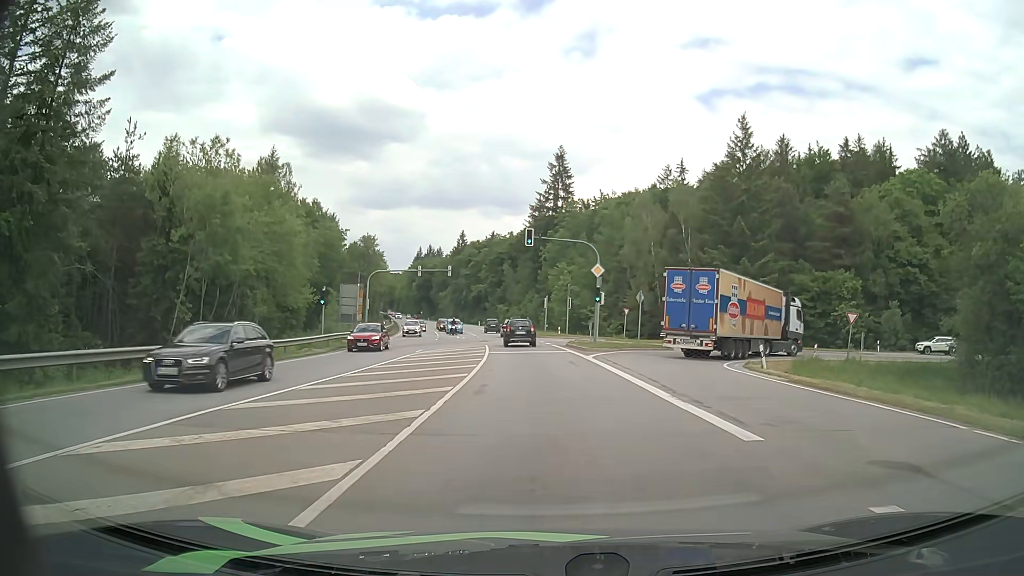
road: secondary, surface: asphalt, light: Day
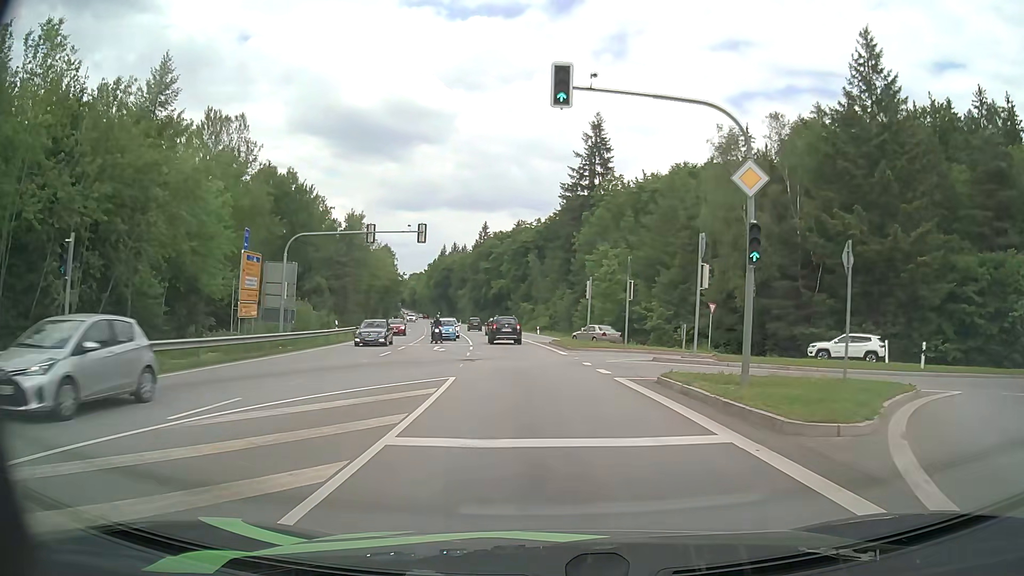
(-0.7, +25.1) m; -3°
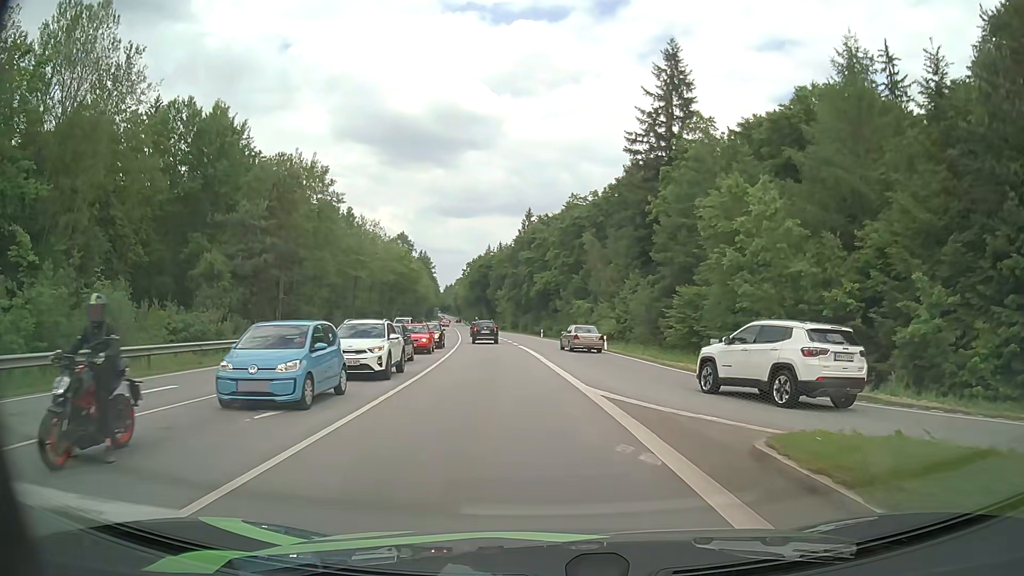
(-1.2, +34.7) m; -4°
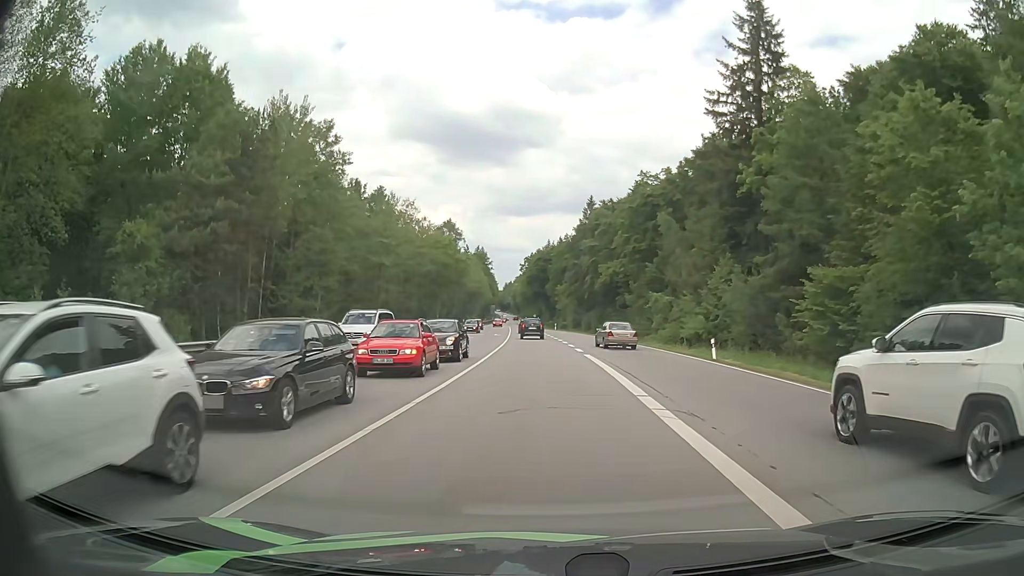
(-0.7, +14.8) m; -5°
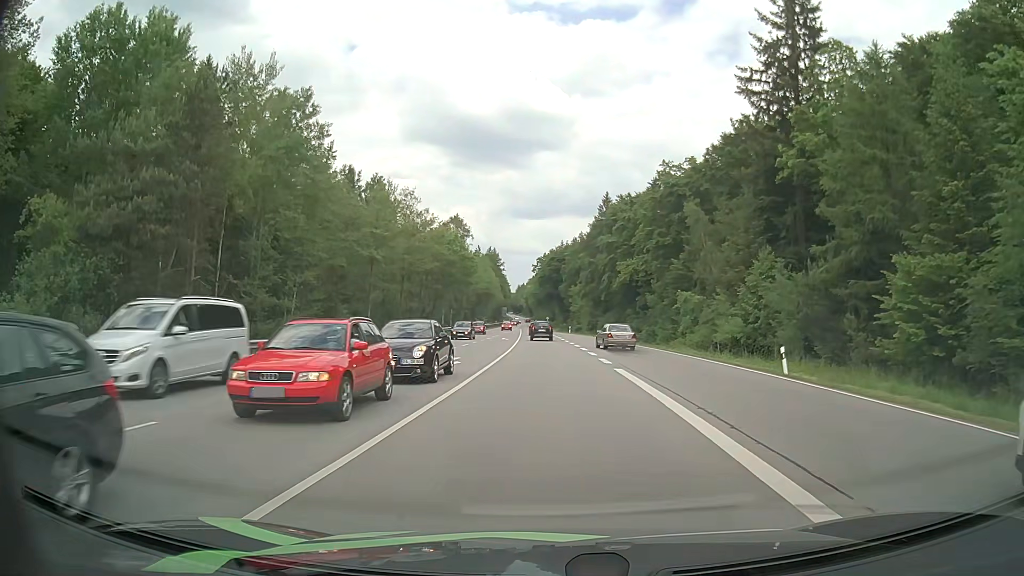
(-0.1, +7.6) m; -1°
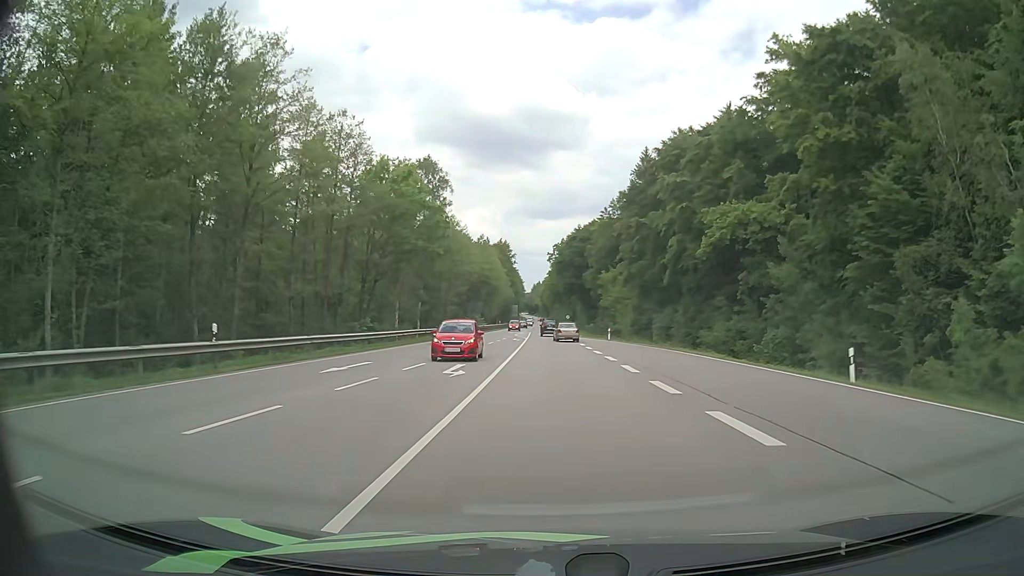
(-0.4, +40.1) m; -2°
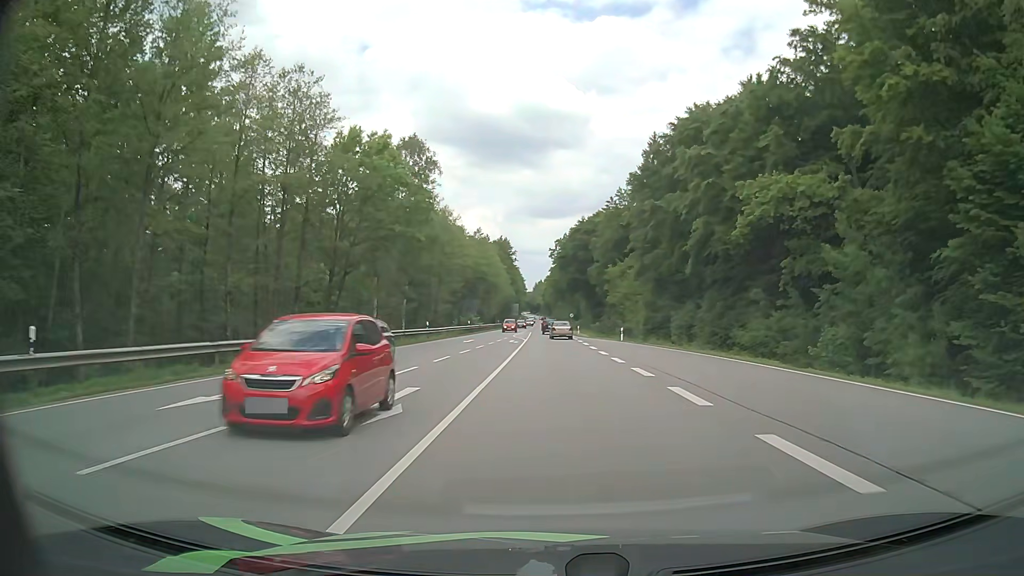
(0.0, +8.4) m; 0°
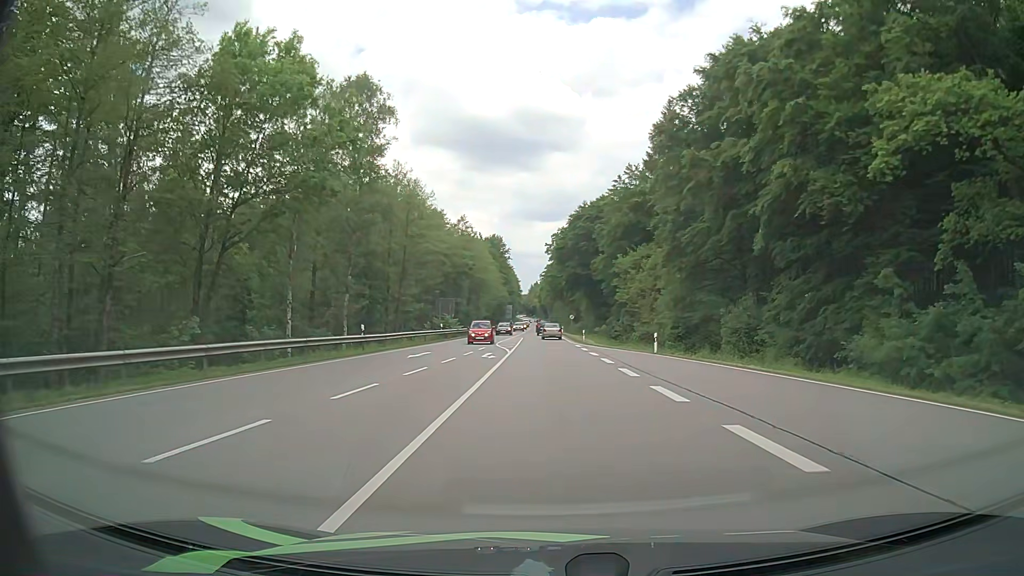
(0.0, +17.1) m; 0°
(0, +10) (0, +20) (0, +30) (0, +40) (0, +50) (0, +60) (0, +70) (0, +80) (-1, +90) (-1, +100) m
